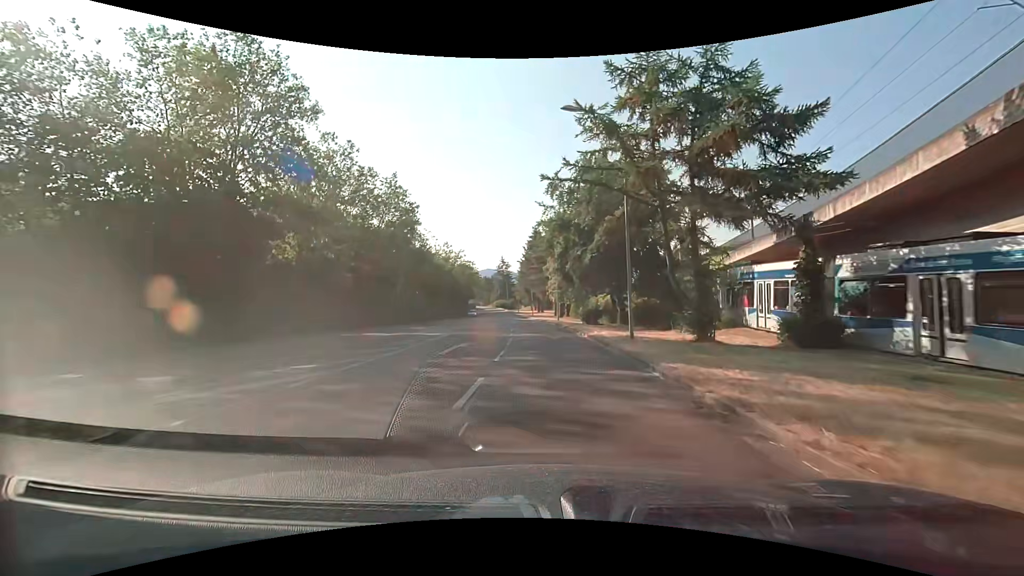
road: tertiary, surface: asphalt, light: Day
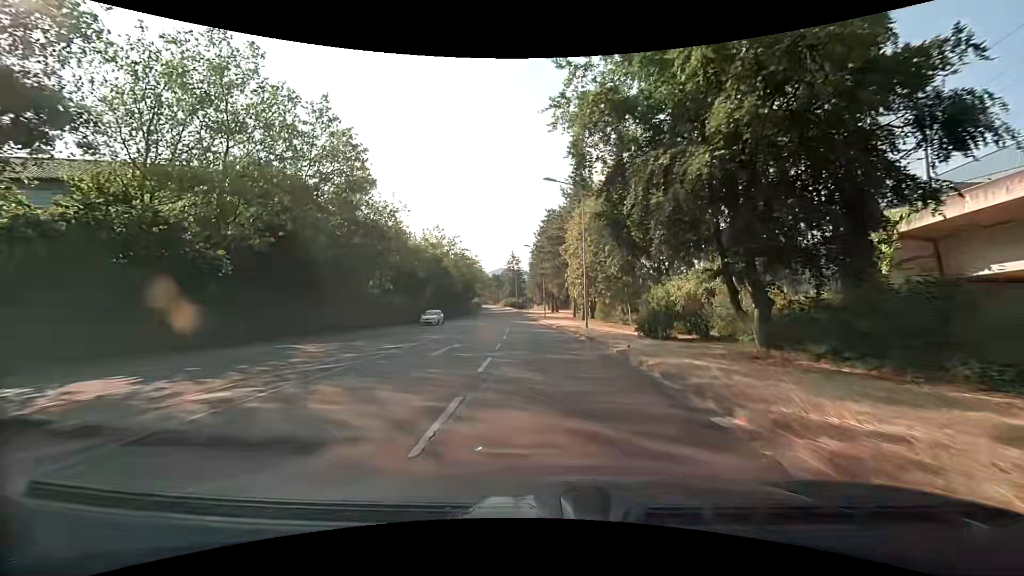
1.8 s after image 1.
(-0.3, +20.1) m; -1°
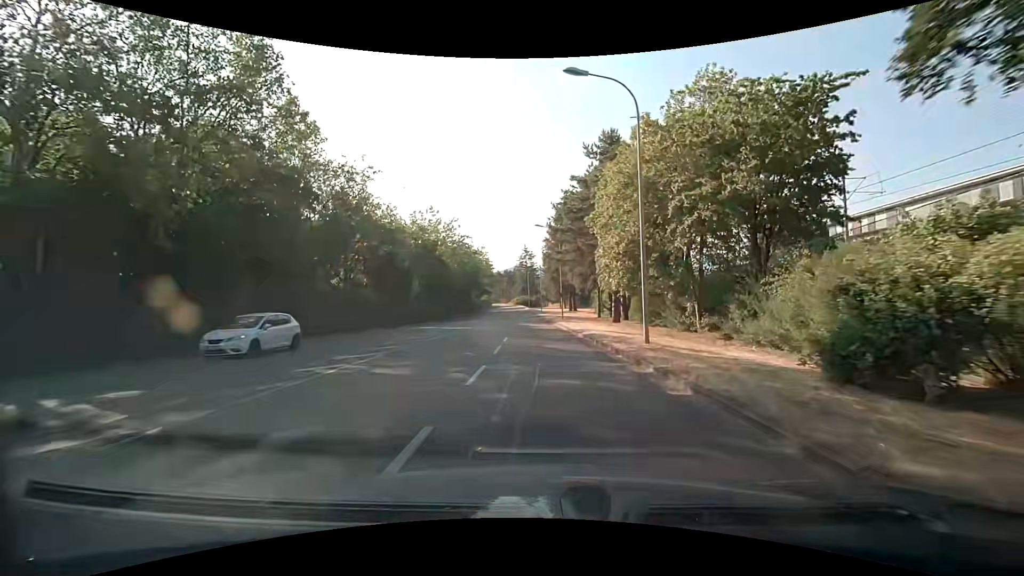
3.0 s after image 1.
(-0.3, +13.9) m; -2°
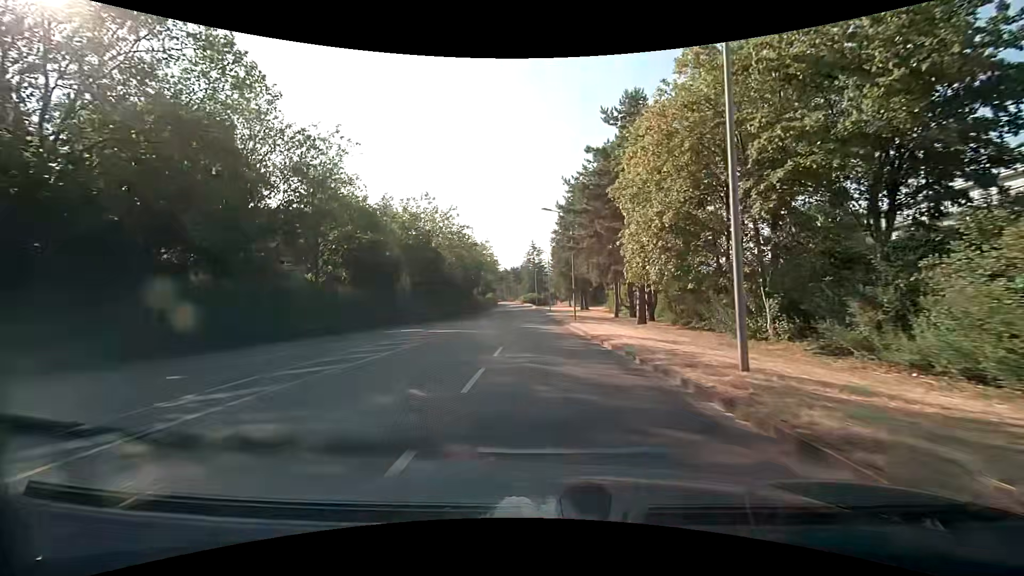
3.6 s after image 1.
(-0.1, +7.1) m; -1°
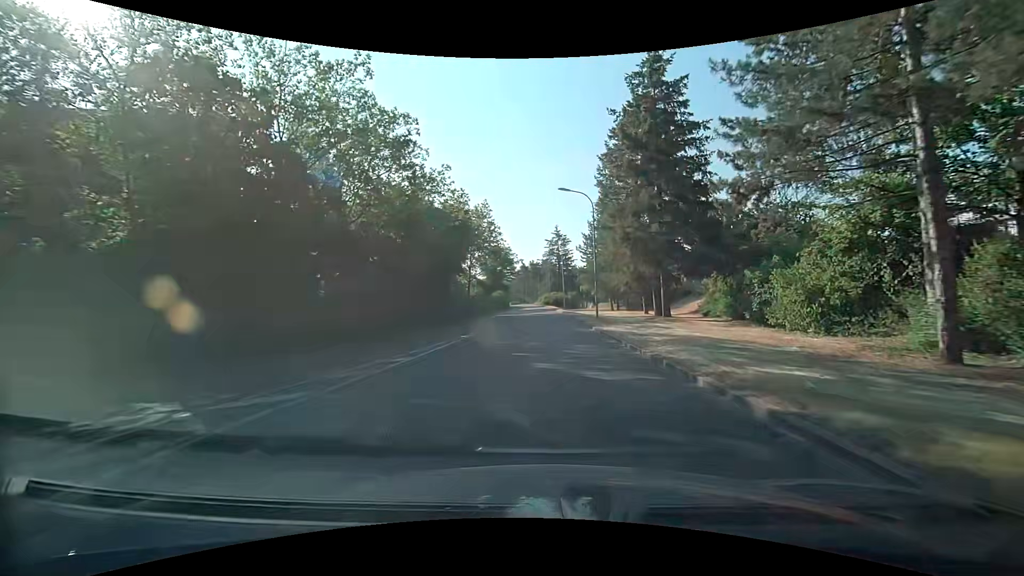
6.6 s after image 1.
(-1.0, +37.0) m; -3°
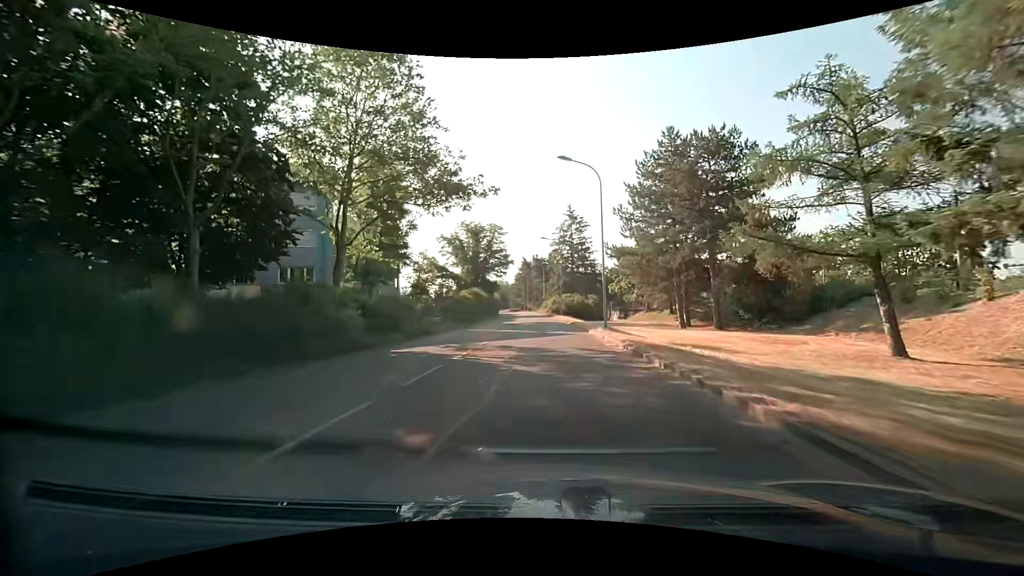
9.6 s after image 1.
(0.0, +39.2) m; 0°
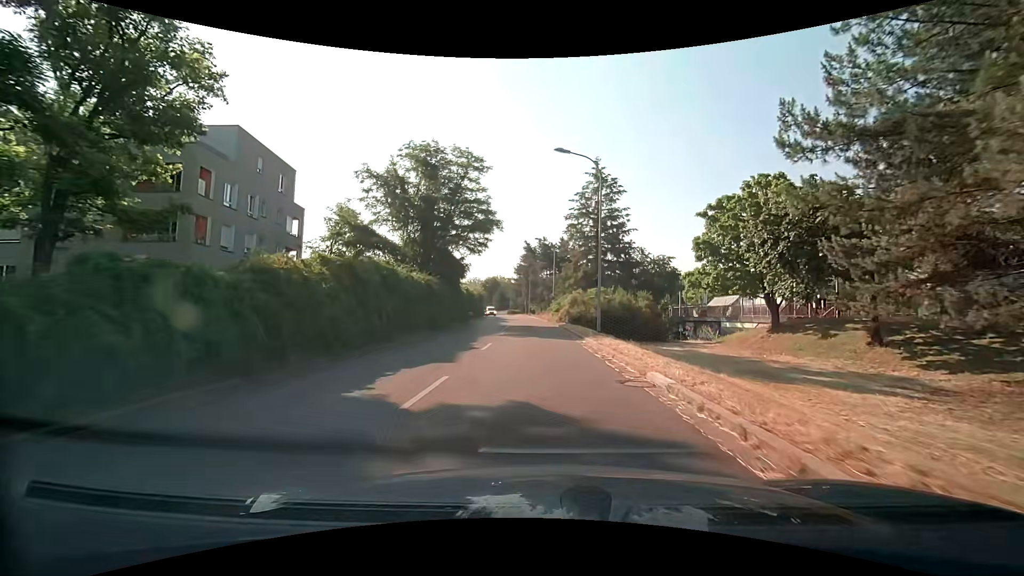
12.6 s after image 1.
(-0.4, +33.3) m; -1°
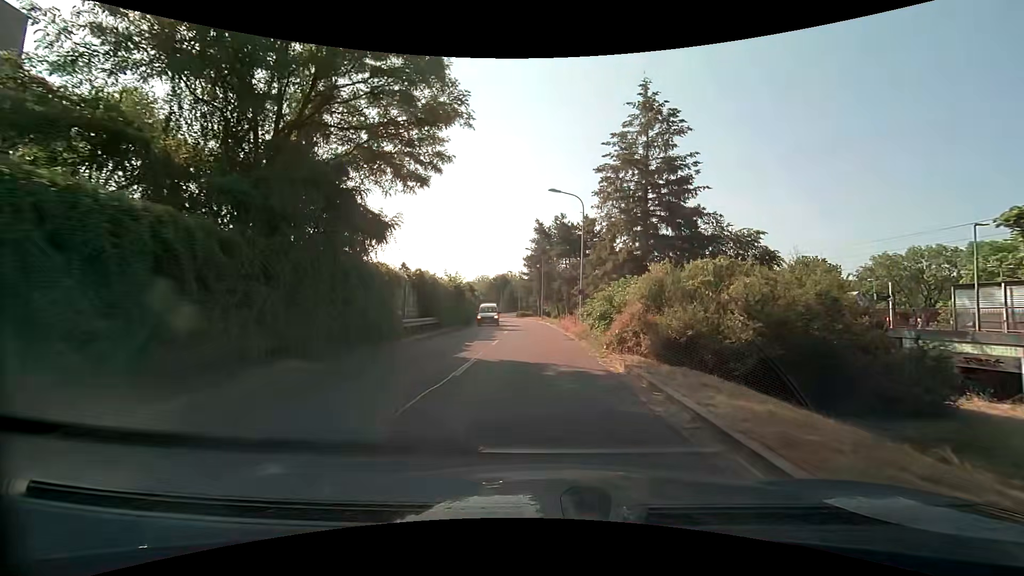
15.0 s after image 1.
(-0.3, +23.7) m; -2°
(0, +10) (0, +20) (-1, +30) (-1, +40) (-2, +50) (-3, +60) (-4, +70) (-6, +80) (-7, +90) (-9, +99) m
